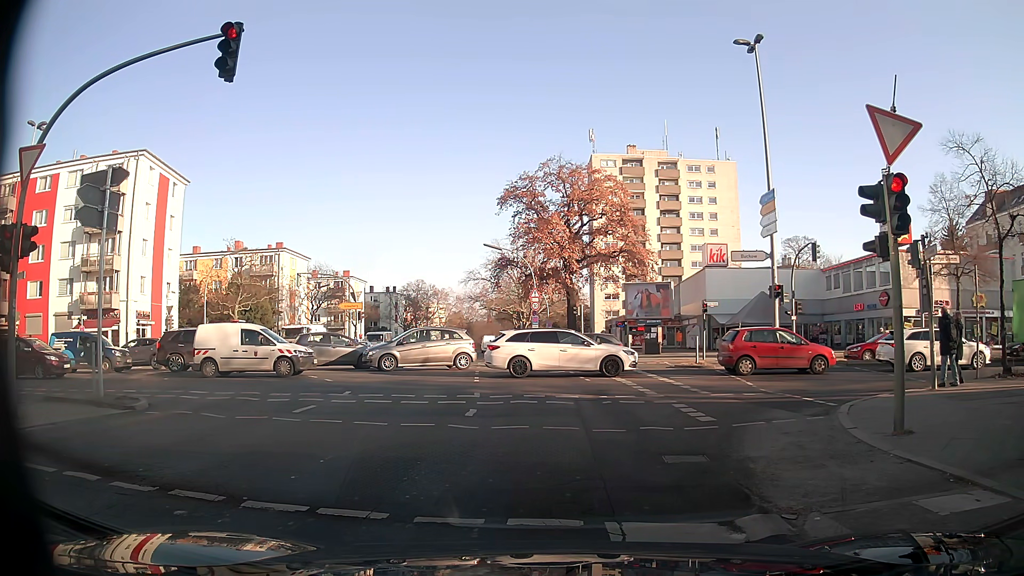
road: secondary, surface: asphalt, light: Day
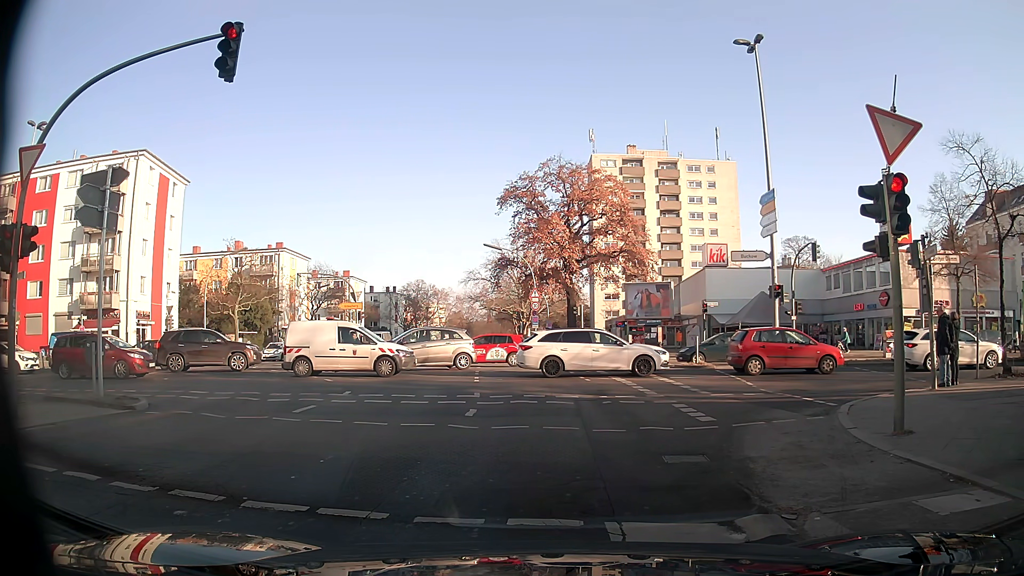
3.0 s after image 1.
(0.0, 0.0) m; 0°
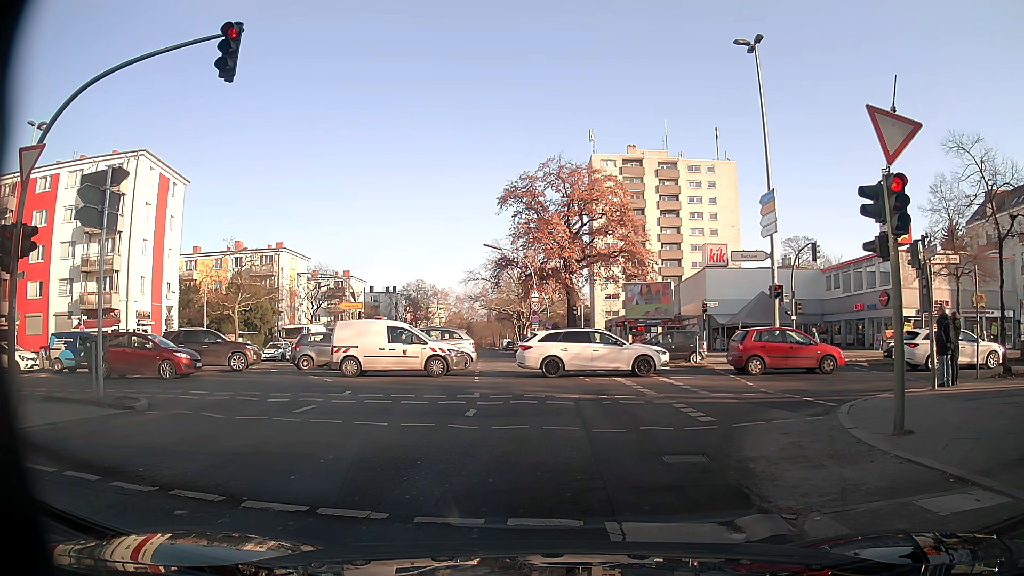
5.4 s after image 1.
(0.0, 0.0) m; 0°
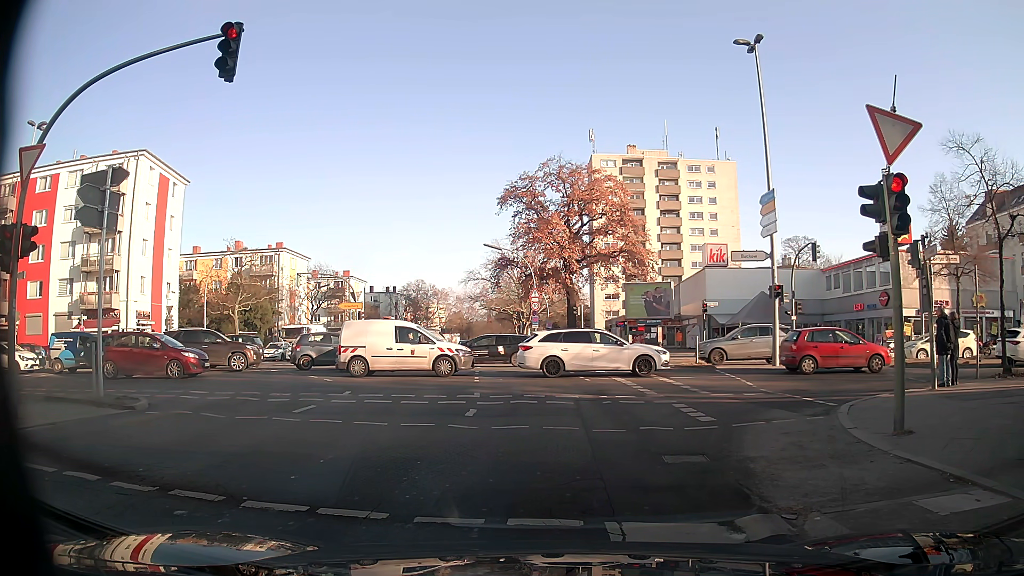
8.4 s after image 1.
(0.0, 0.0) m; 0°
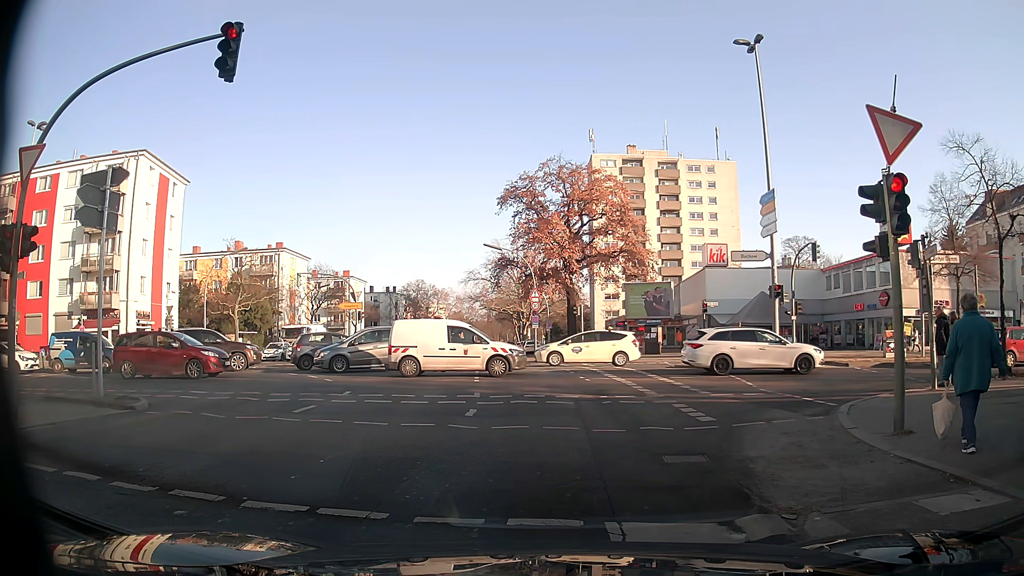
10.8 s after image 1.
(0.0, 0.0) m; 0°
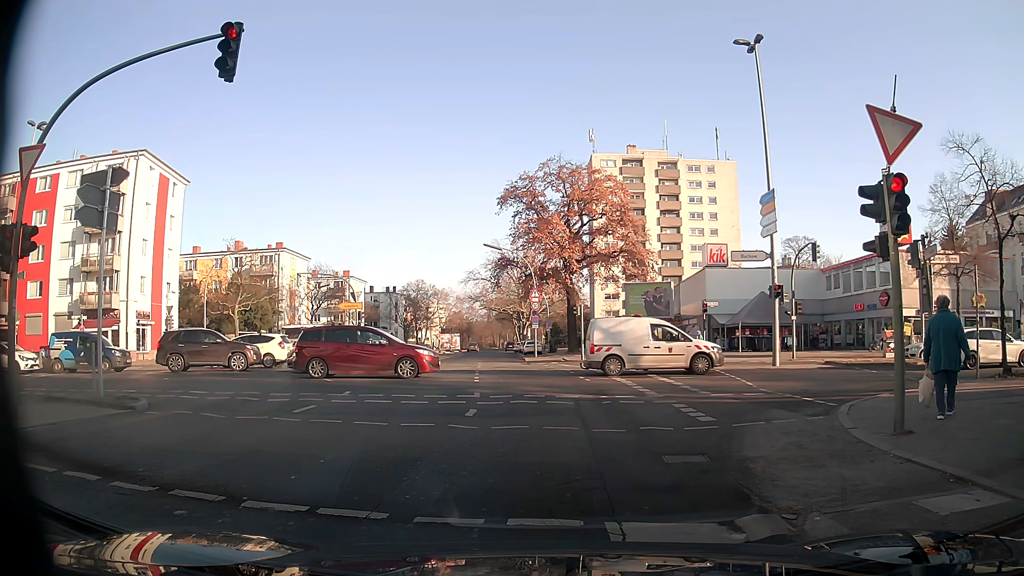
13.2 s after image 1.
(0.0, 0.0) m; 0°
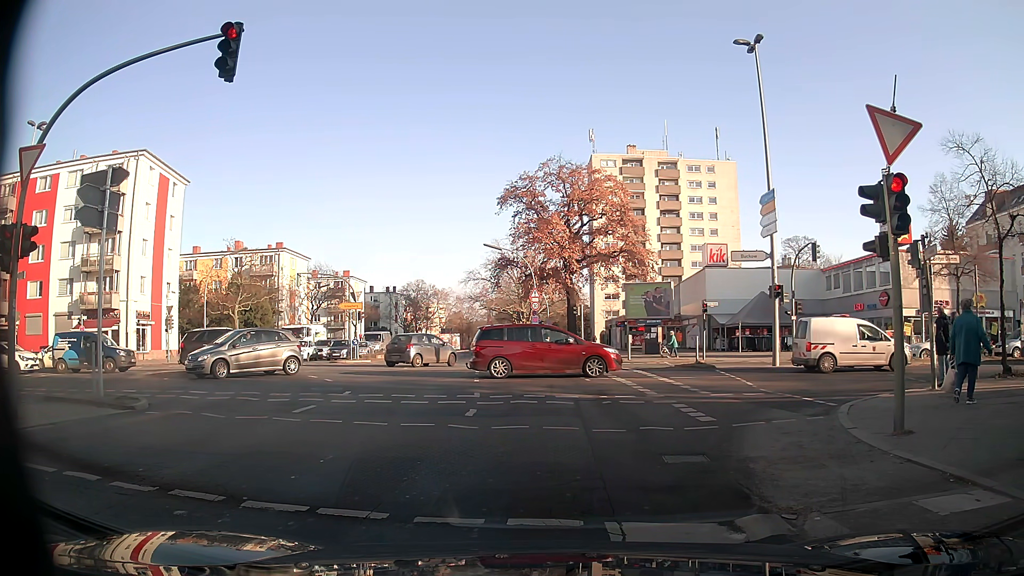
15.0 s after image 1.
(0.0, 0.0) m; 0°
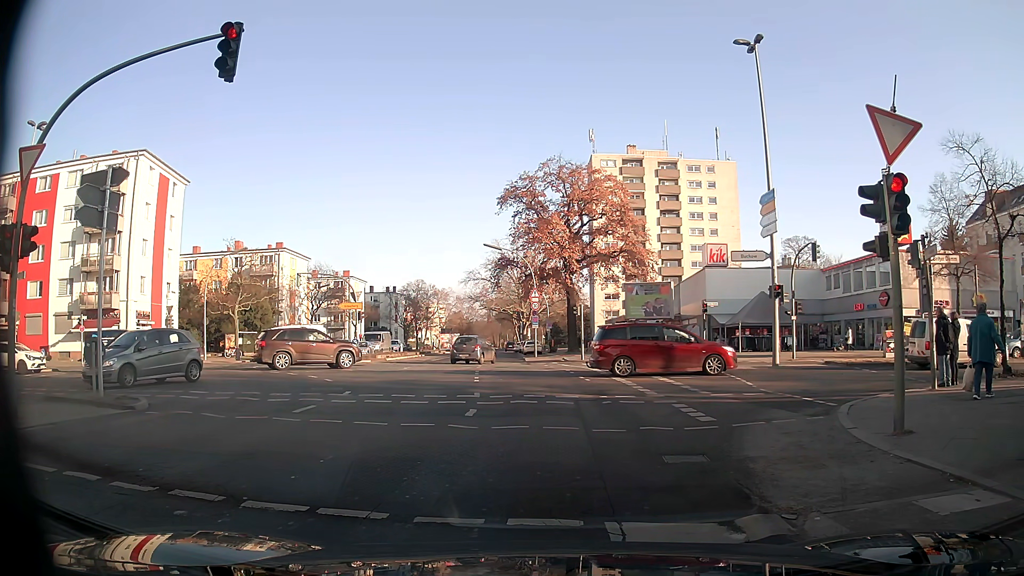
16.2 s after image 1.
(0.0, 0.0) m; 0°
